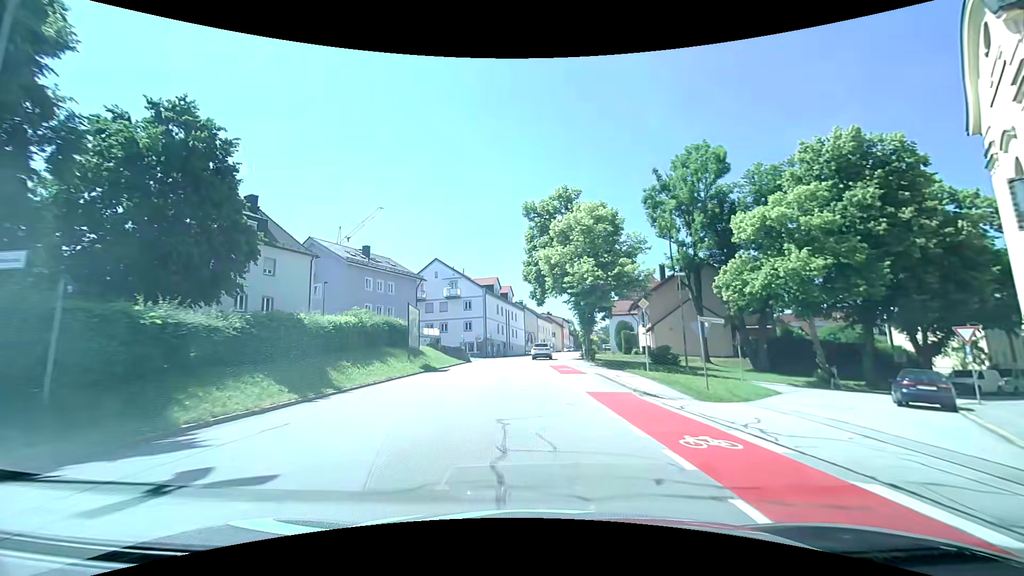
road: tertiary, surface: asphalt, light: Day
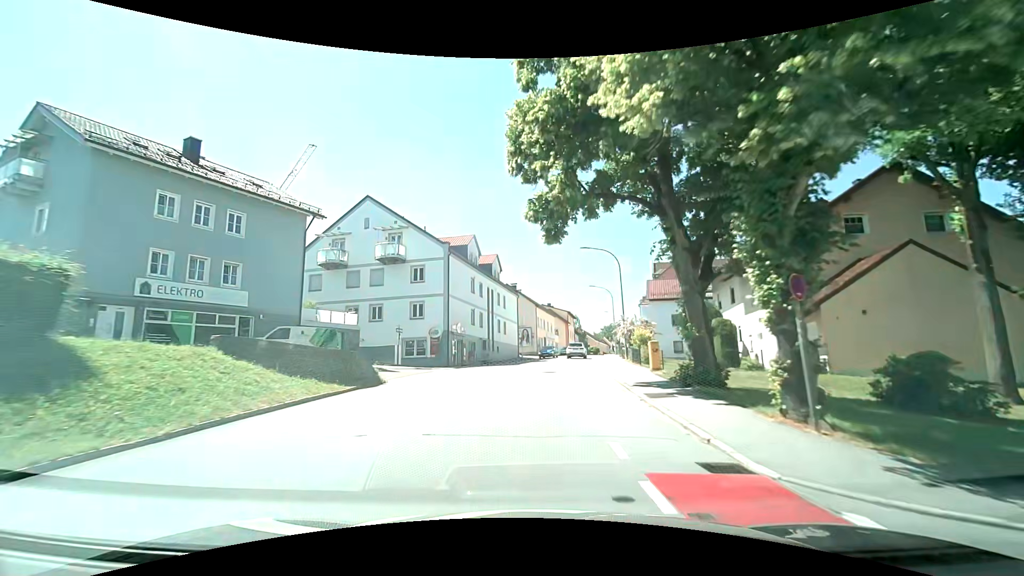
(-0.3, +29.5) m; 0°
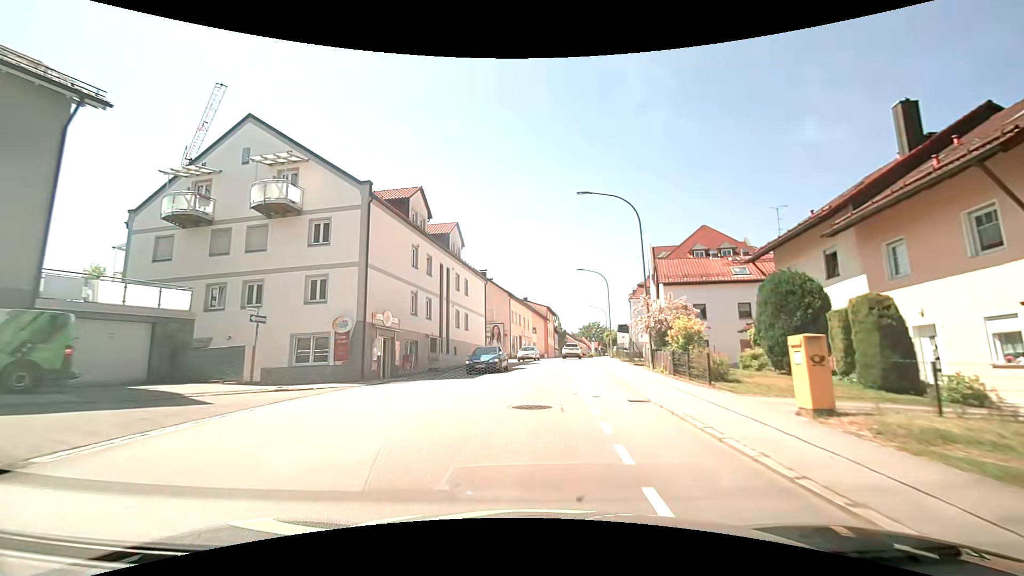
(+0.3, +14.4) m; +3°
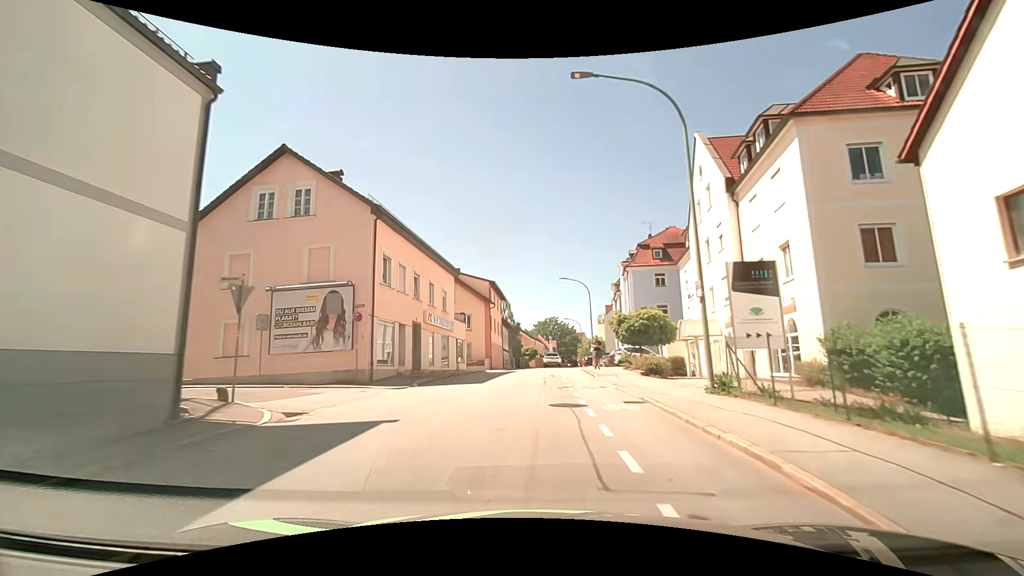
(+1.7, +36.2) m; +5°
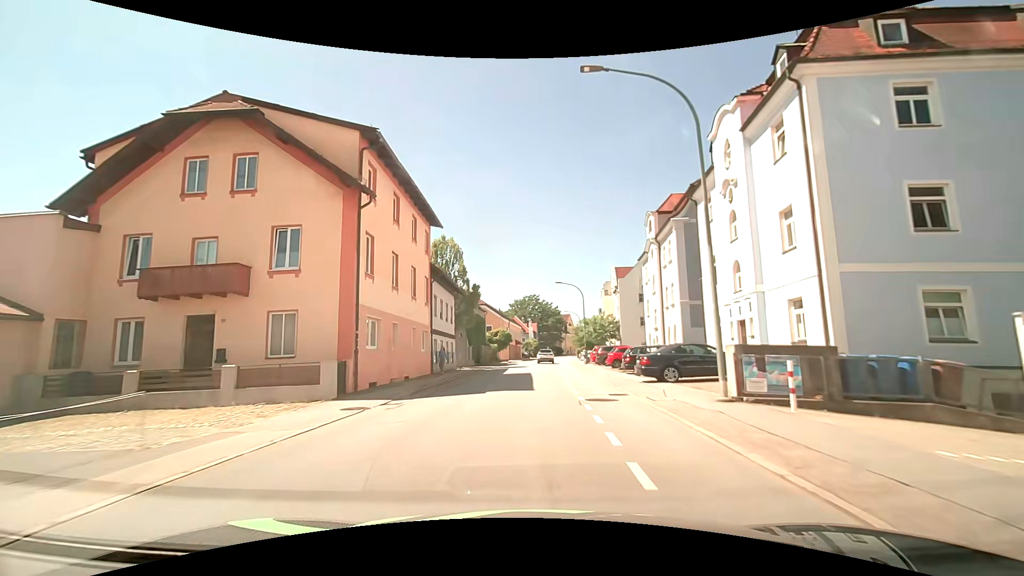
(+0.6, +36.7) m; +2°
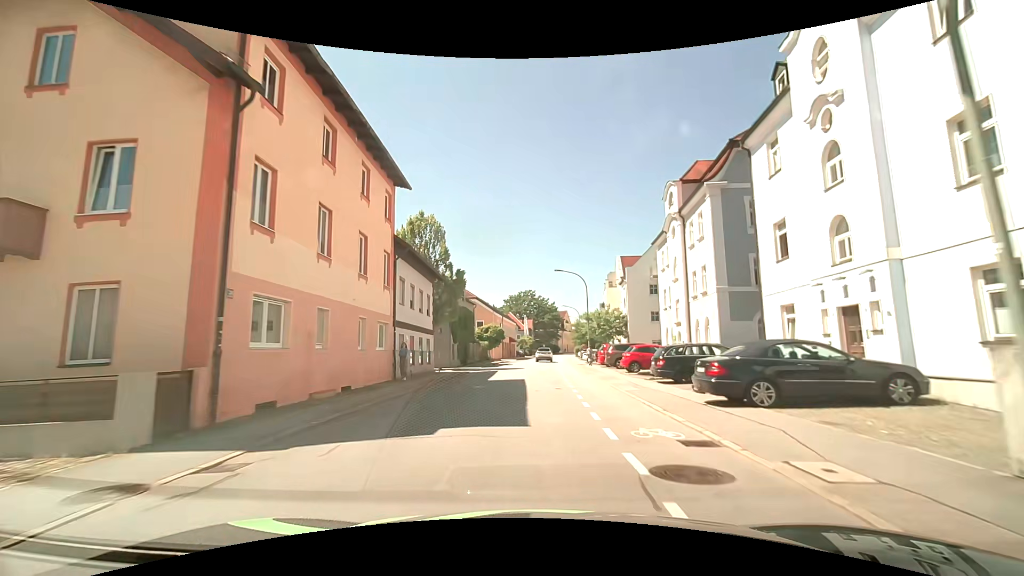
(0.0, +7.5) m; 0°
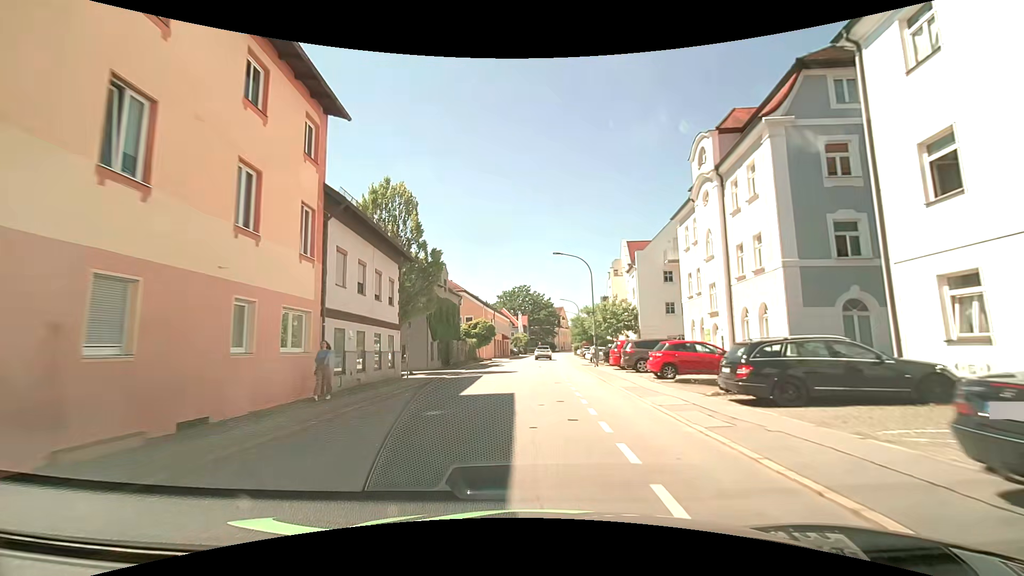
(+0.1, +7.6) m; +1°
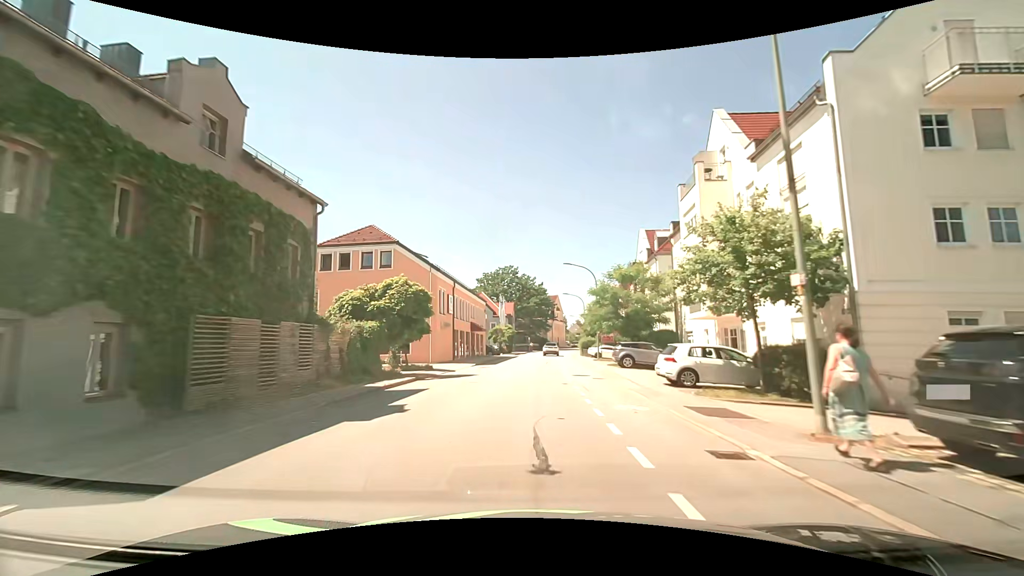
(+0.3, +30.4) m; +1°
(0, +10) (0, +20) (+1, +30) (+1, +40) (+2, +50) (+2, +60) (+3, +70) (+4, +80) (+4, +90) (+5, +100) m
